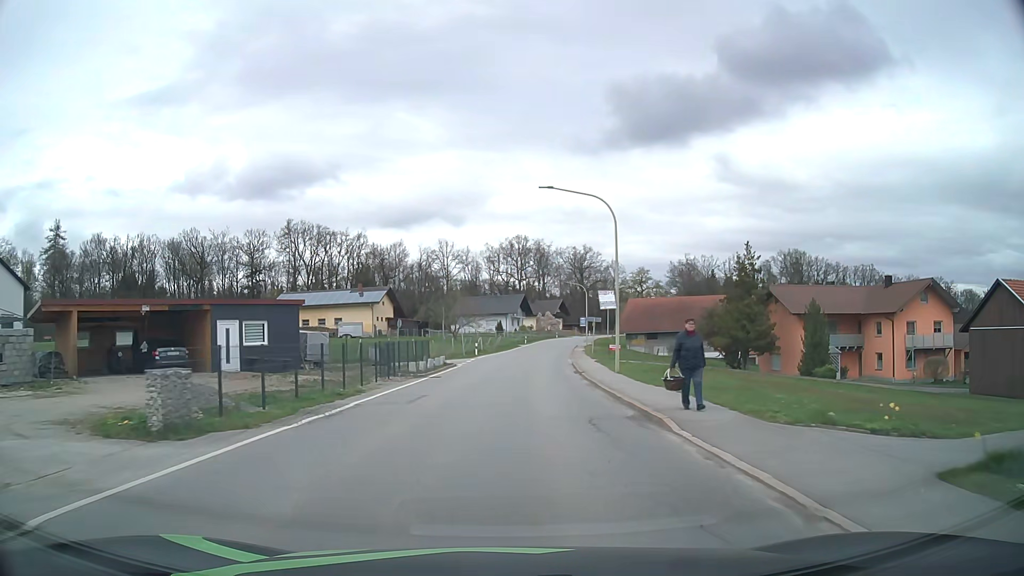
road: secondary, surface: asphalt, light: Day
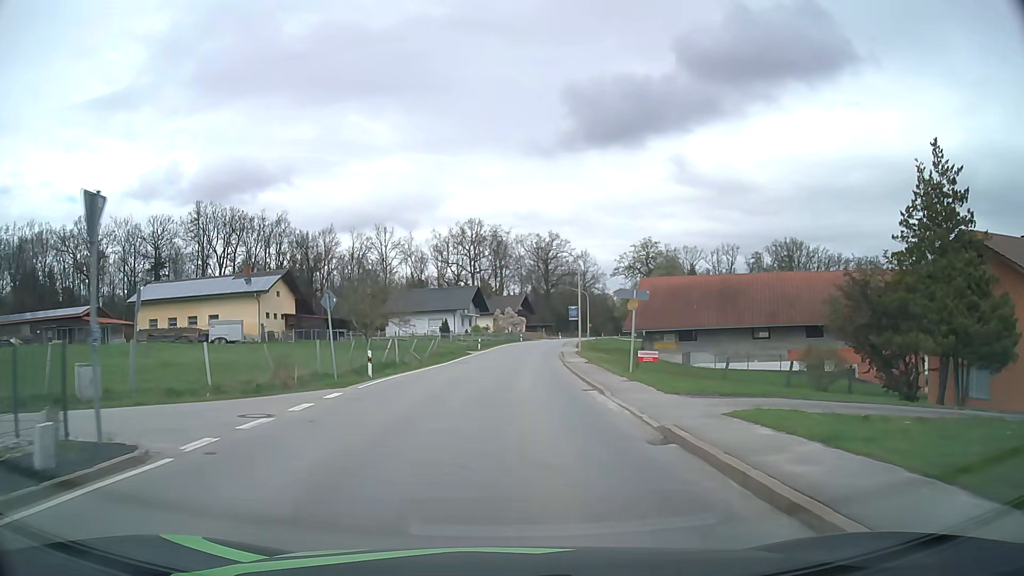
(+1.0, +30.4) m; +4°
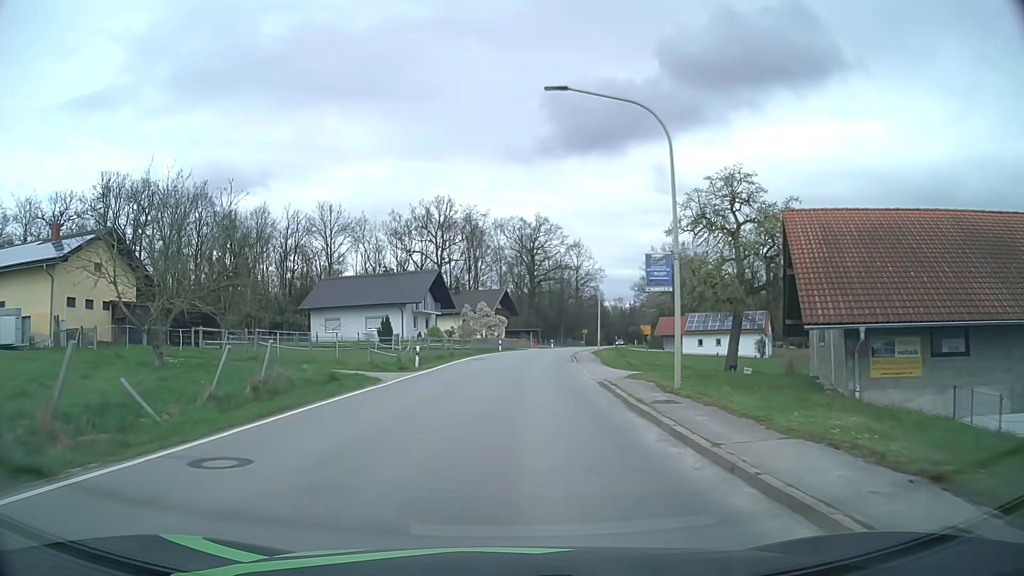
(+0.6, +31.1) m; +2°
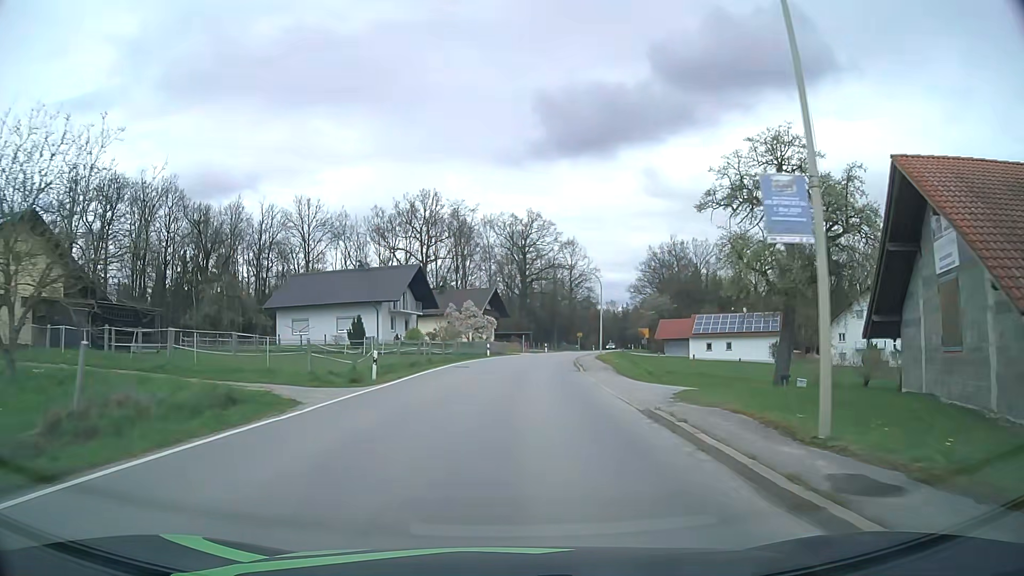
(+0.1, +8.0) m; +1°
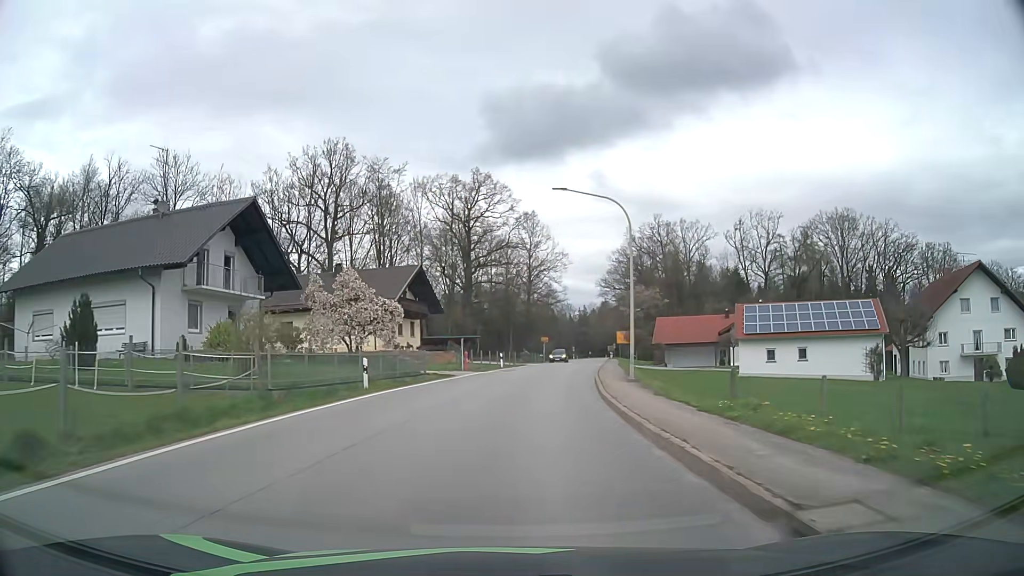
(+1.3, +32.1) m; +4°
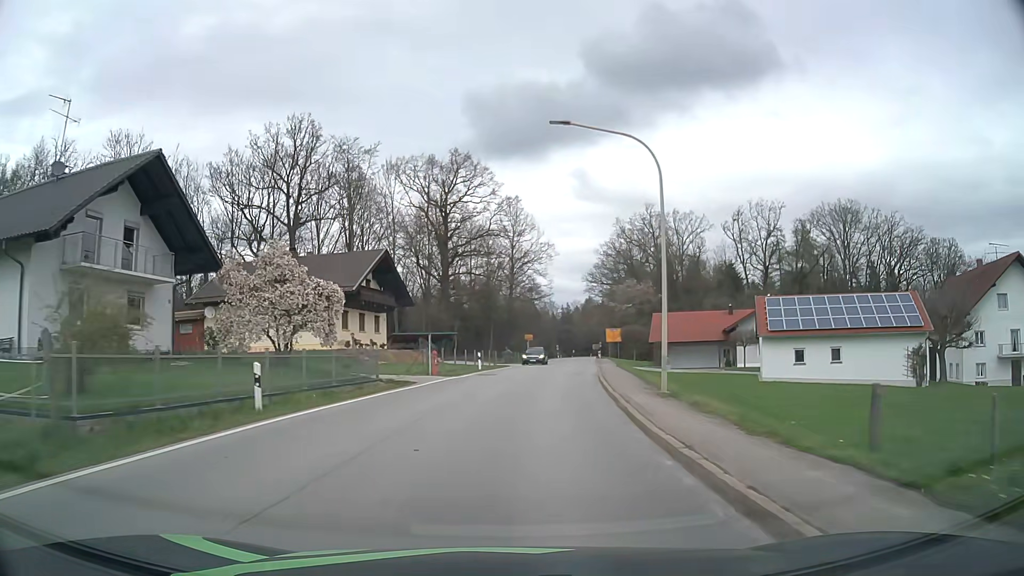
(+0.1, +8.0) m; +1°
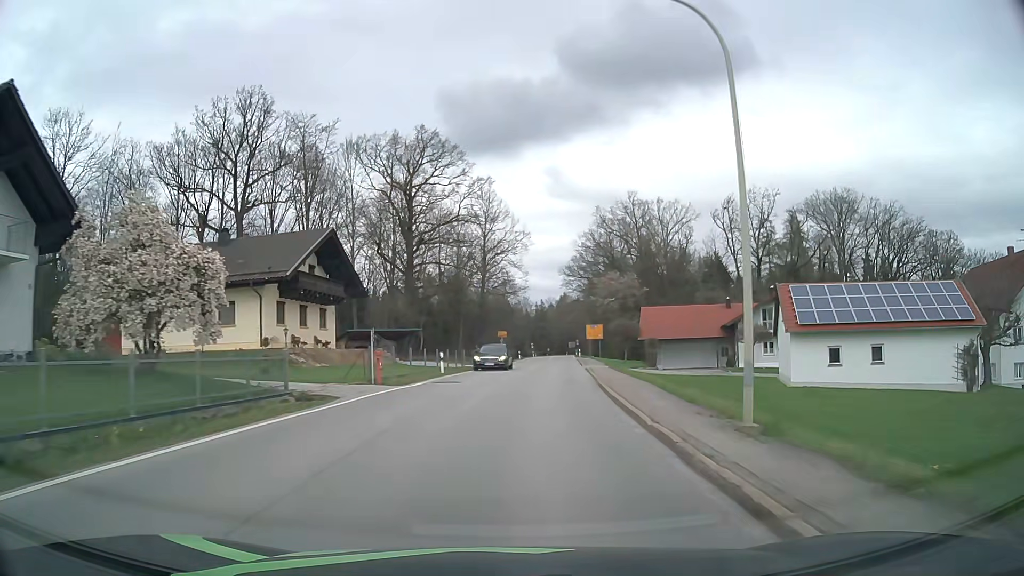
(+0.2, +8.0) m; +2°
(0, +10) (+1, +20) (+2, +30) (+3, +40) (+3, +50) (+4, +60) (+5, +70) (+6, +80) (+7, +90) (+8, +100) m
